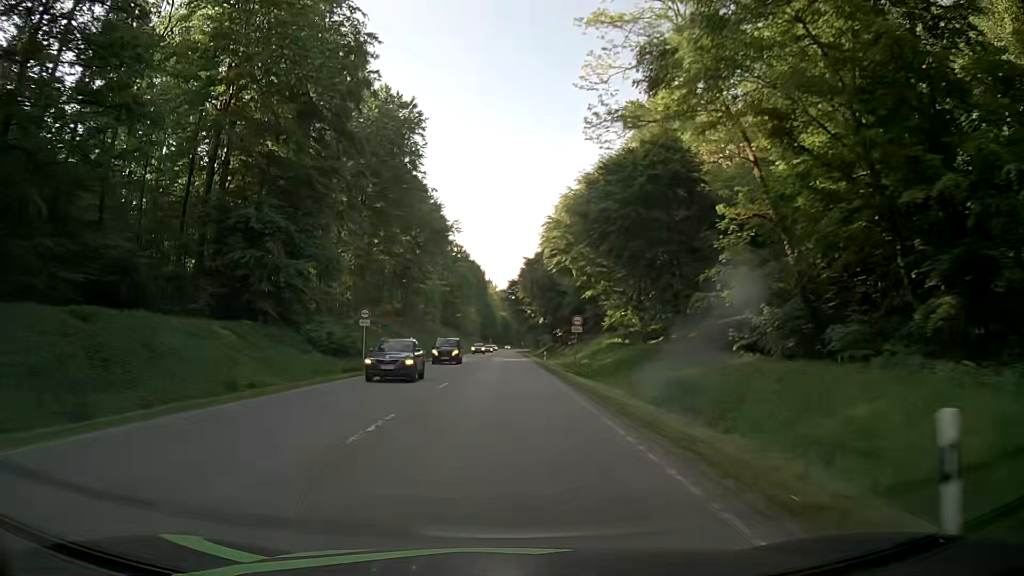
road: secondary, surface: asphalt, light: Day
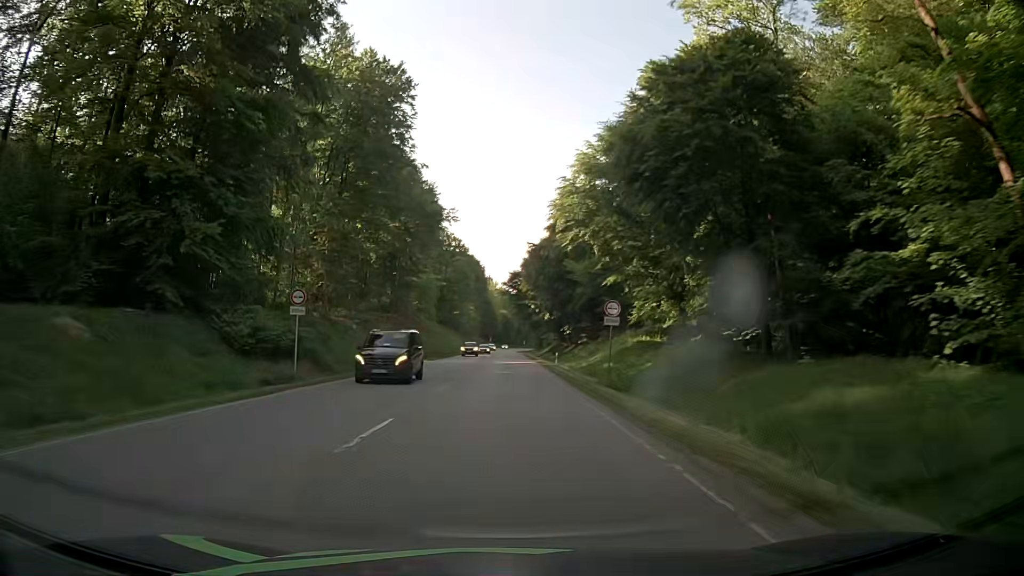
(-0.1, +12.2) m; 0°
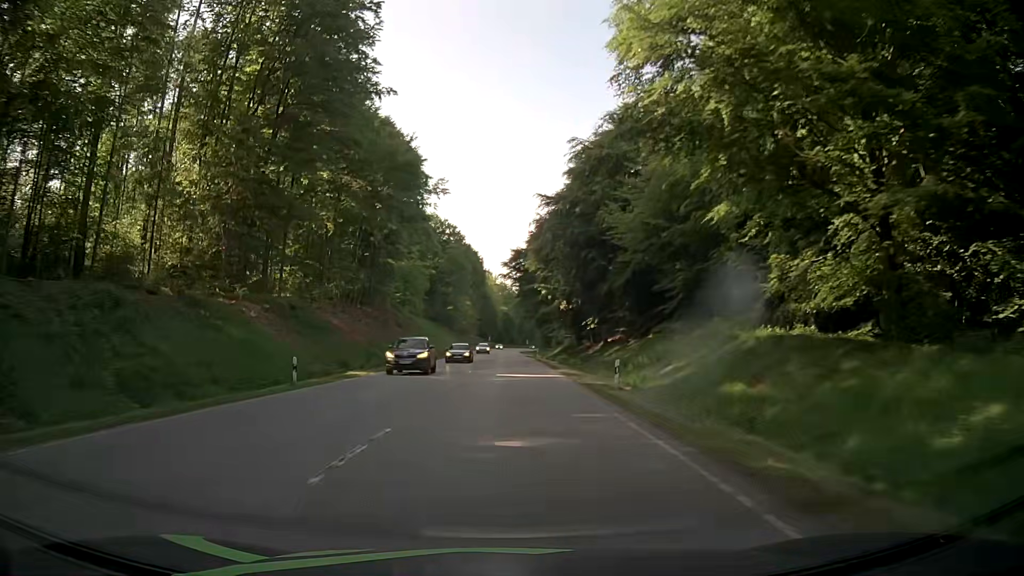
(+0.1, +24.5) m; +1°
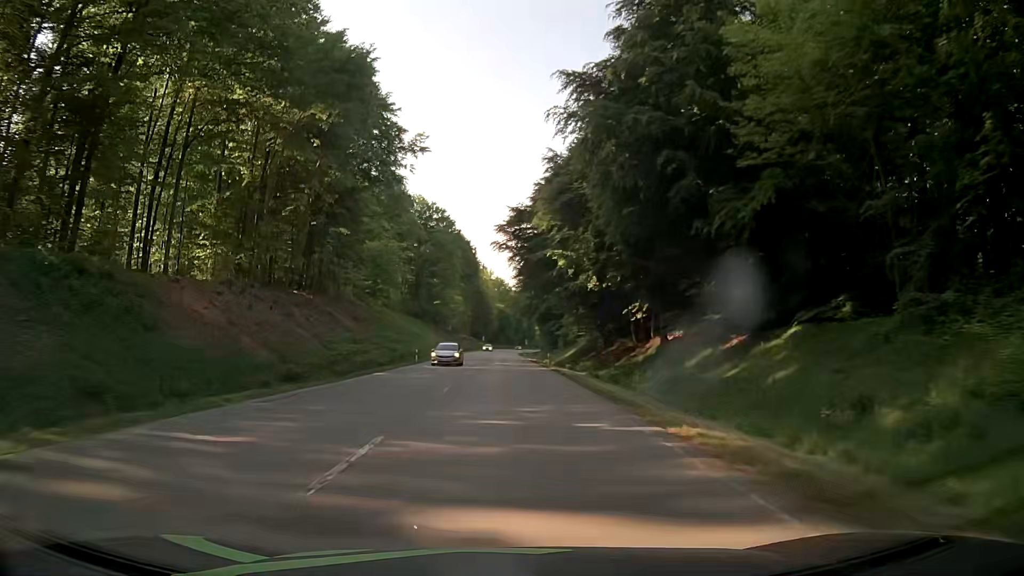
(-0.1, +24.7) m; +1°
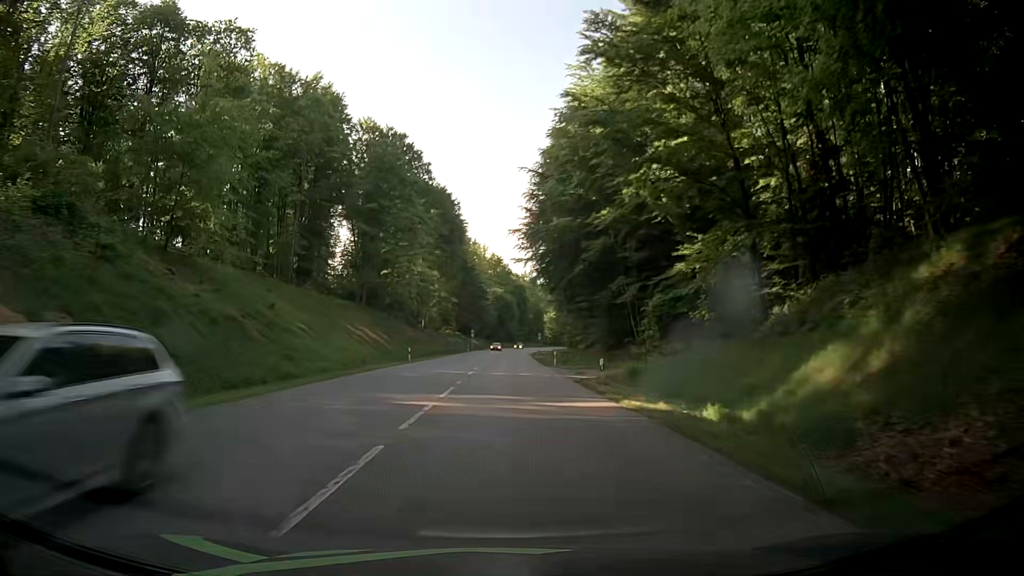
(-0.6, +62.7) m; 0°
(0, +10) (0, +20) (0, +30) (0, +40) (0, +50) (0, +60) (0, +70) (0, +80) (+1, +90) (+1, +100) m
